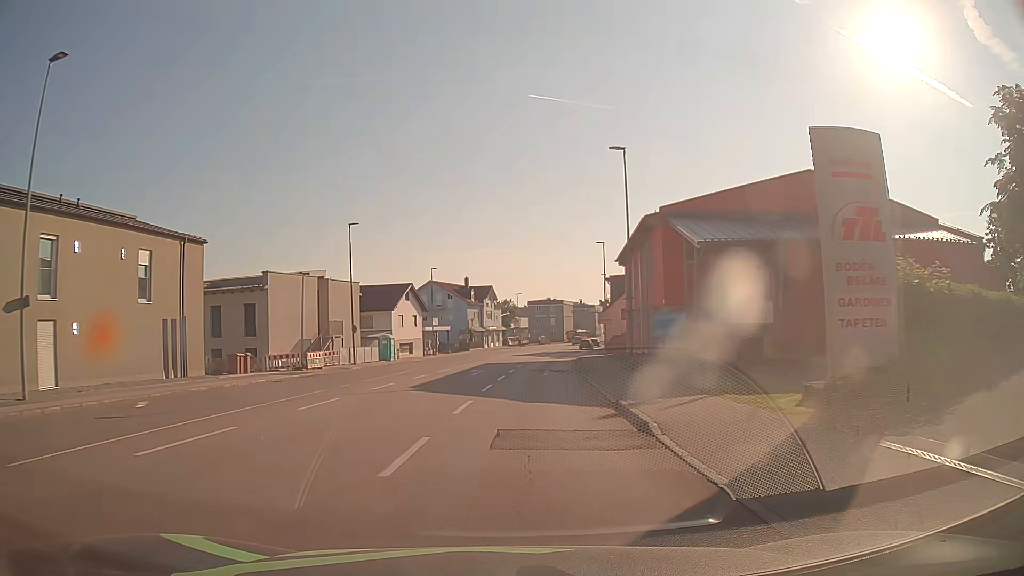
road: tertiary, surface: asphalt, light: Day
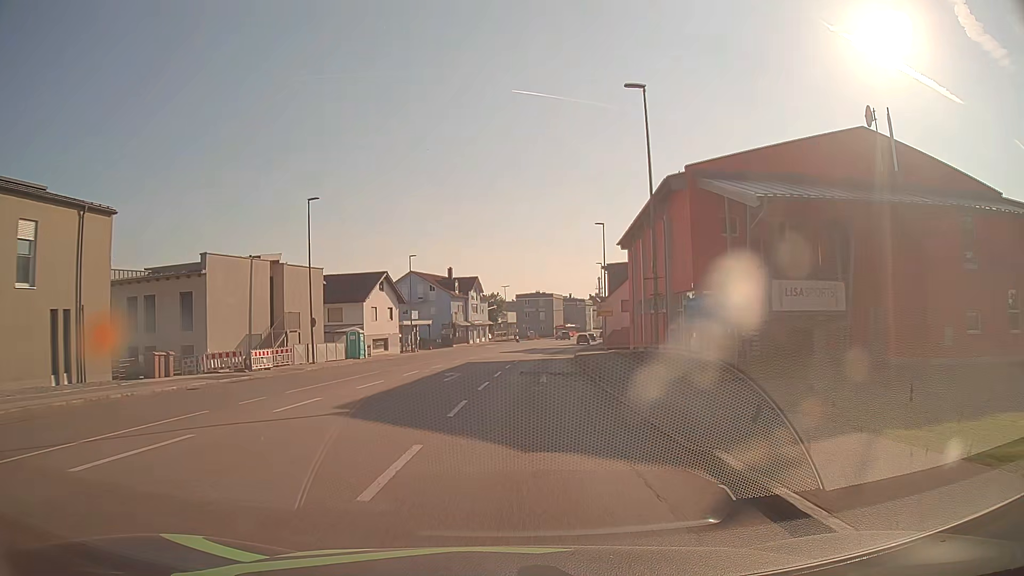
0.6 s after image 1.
(+0.1, +7.6) m; +1°
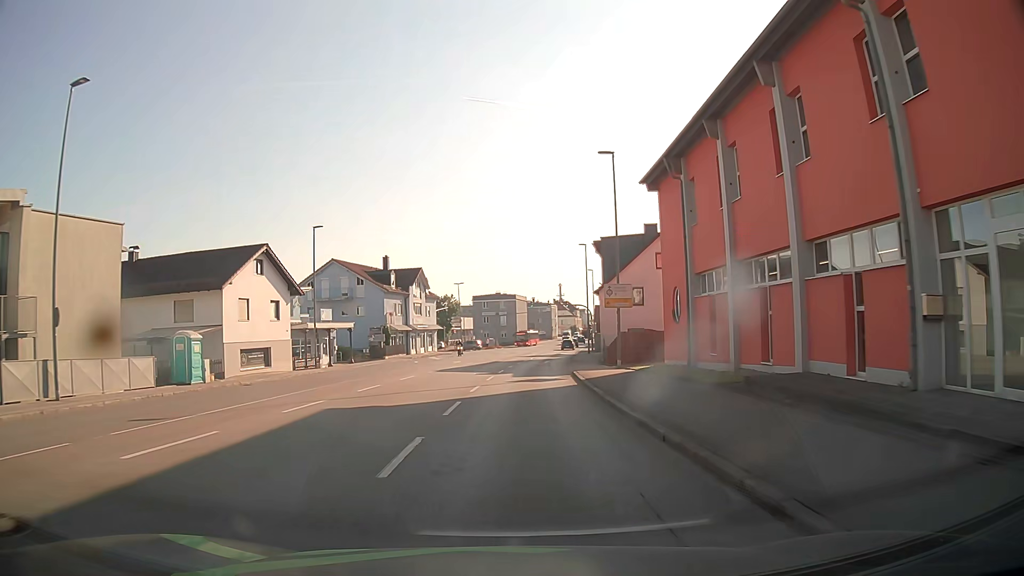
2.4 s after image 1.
(+0.7, +22.8) m; +3°
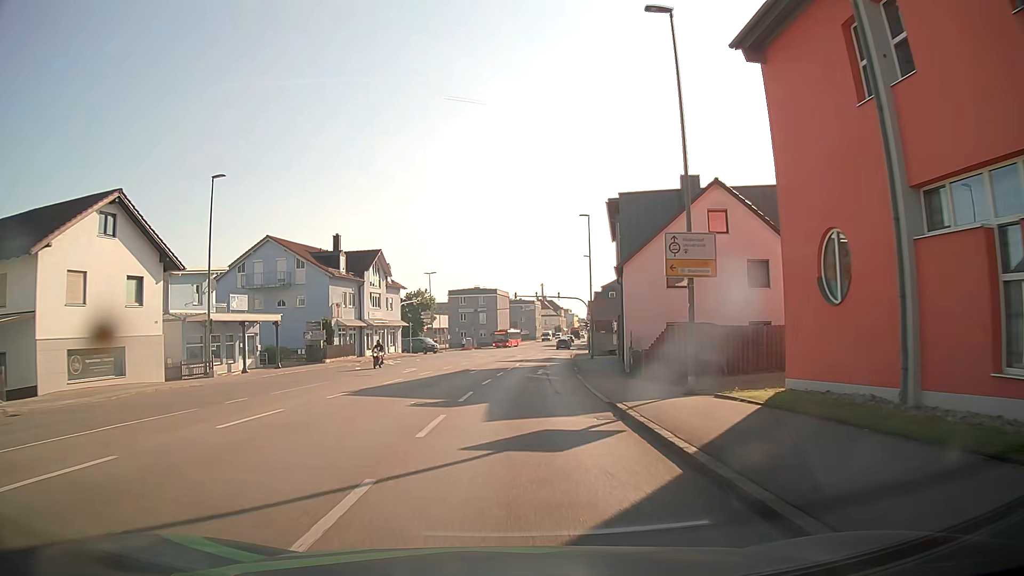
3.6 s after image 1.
(+0.2, +15.2) m; +2°
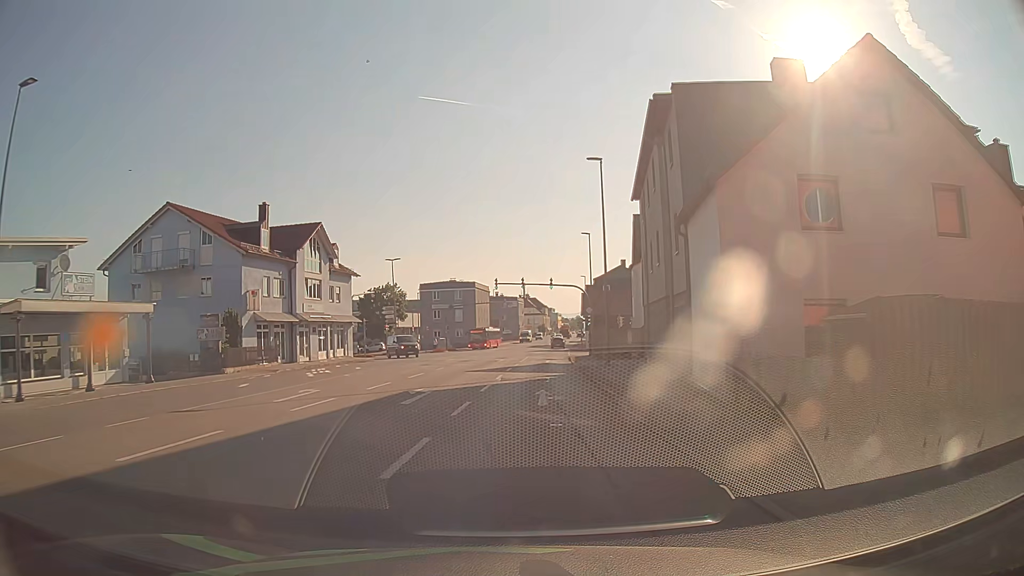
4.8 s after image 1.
(+0.2, +15.2) m; +1°
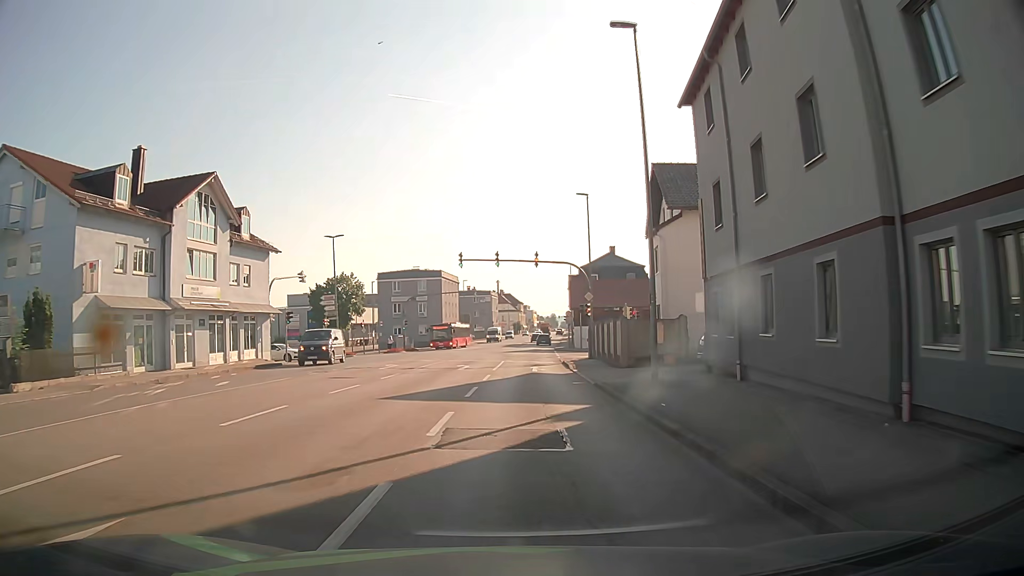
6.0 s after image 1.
(+0.3, +15.2) m; +2°
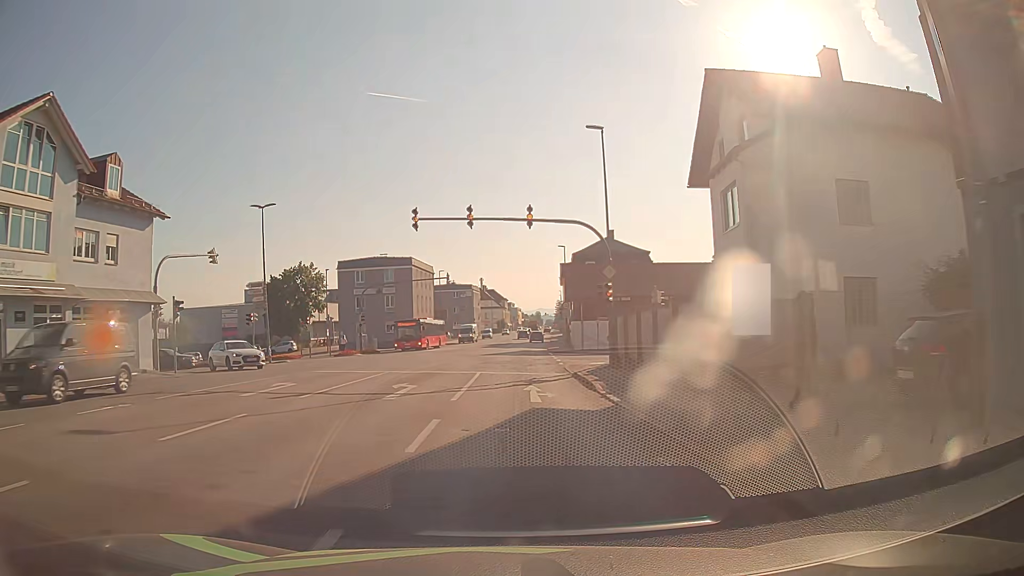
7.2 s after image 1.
(+0.2, +13.5) m; +1°
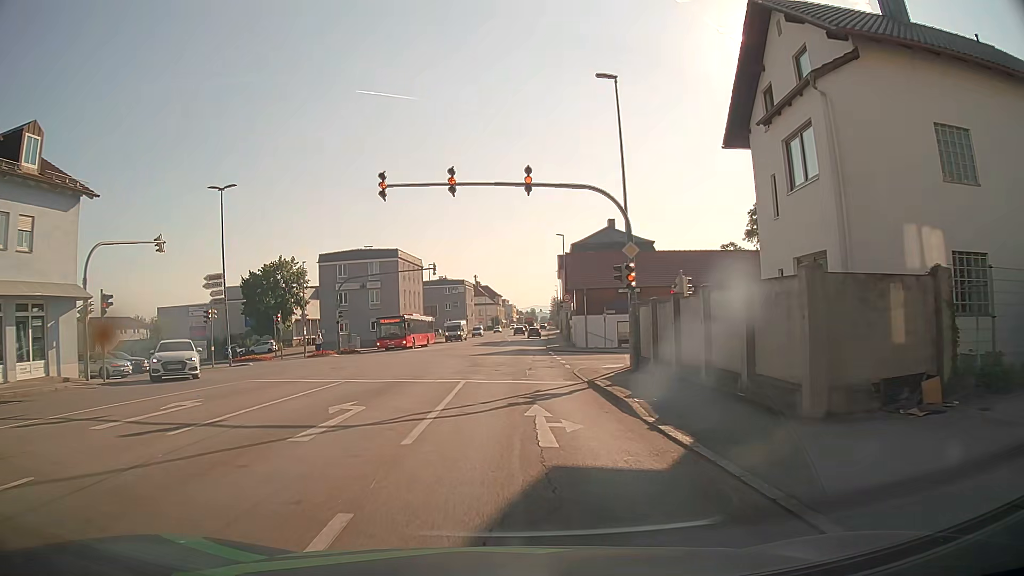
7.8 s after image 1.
(+0.1, +5.7) m; +2°
(0, +10) (0, +20) (0, +30) (0, +40) (0, +50) (0, +60) (+1, +70) (+1, +80) (+1, +90) (+1, +100) m
